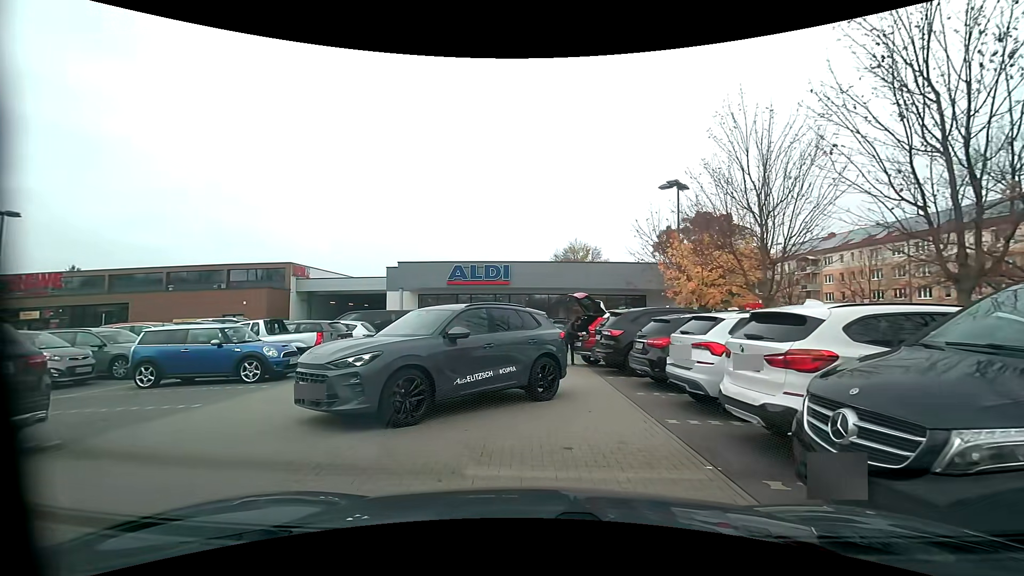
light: Day
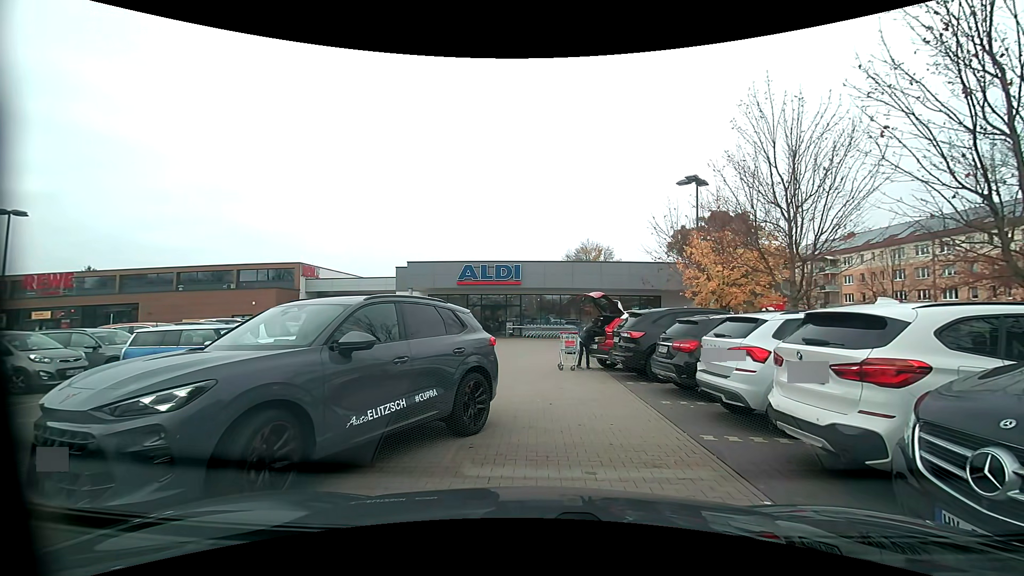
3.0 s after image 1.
(0.0, +0.8) m; 0°
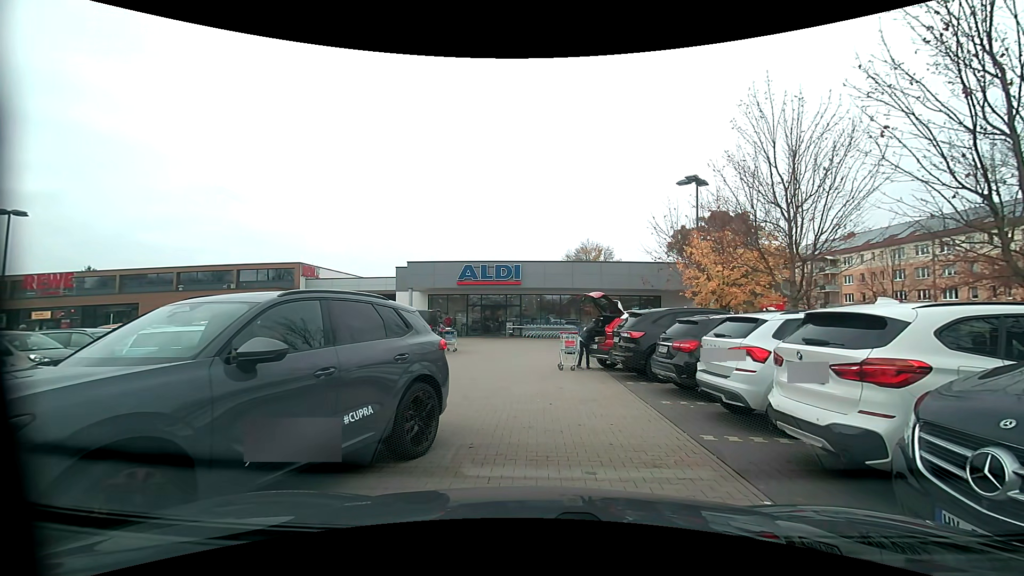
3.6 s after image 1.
(0.0, 0.0) m; 0°
